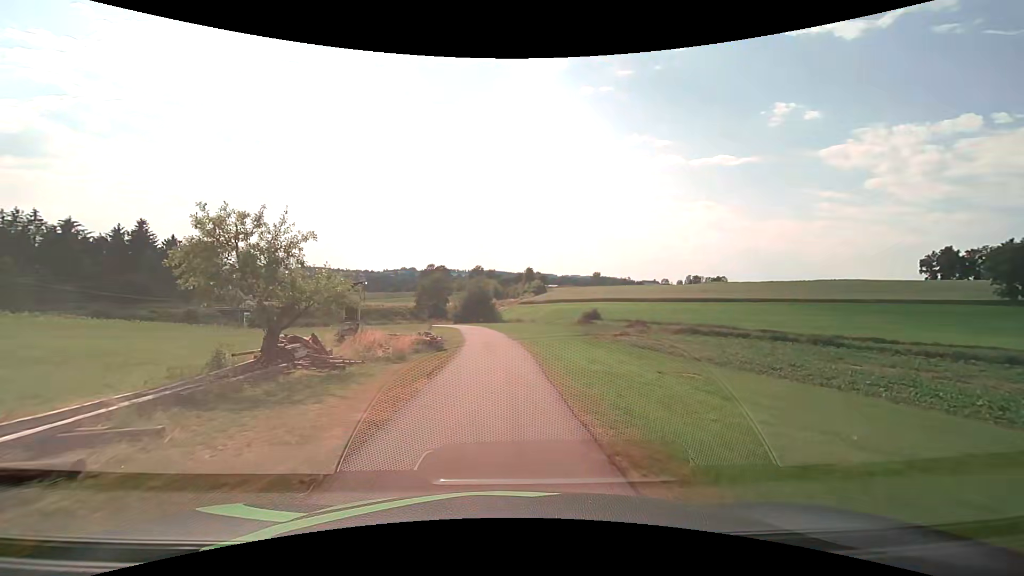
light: Day
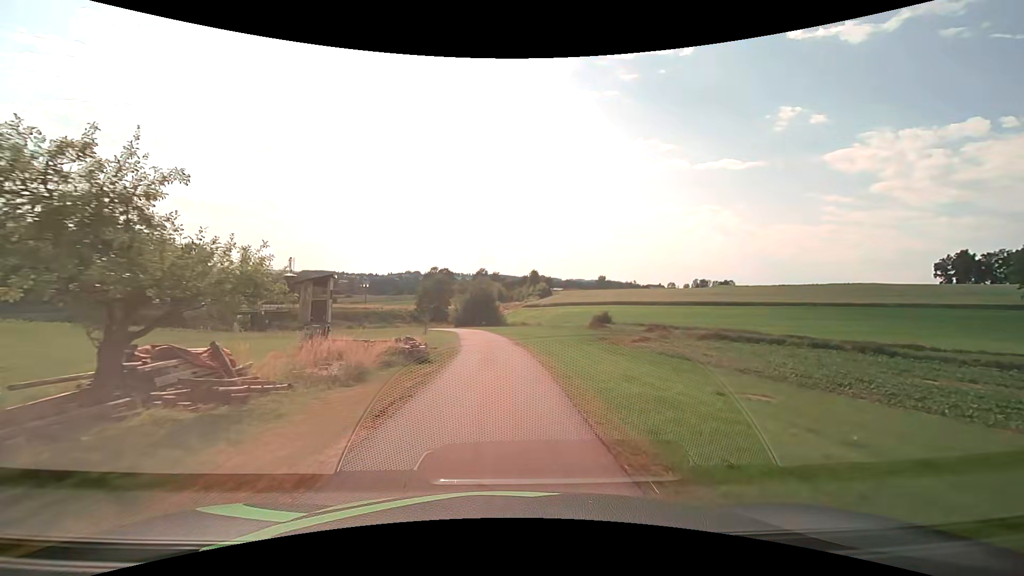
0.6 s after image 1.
(0.0, +5.5) m; 0°
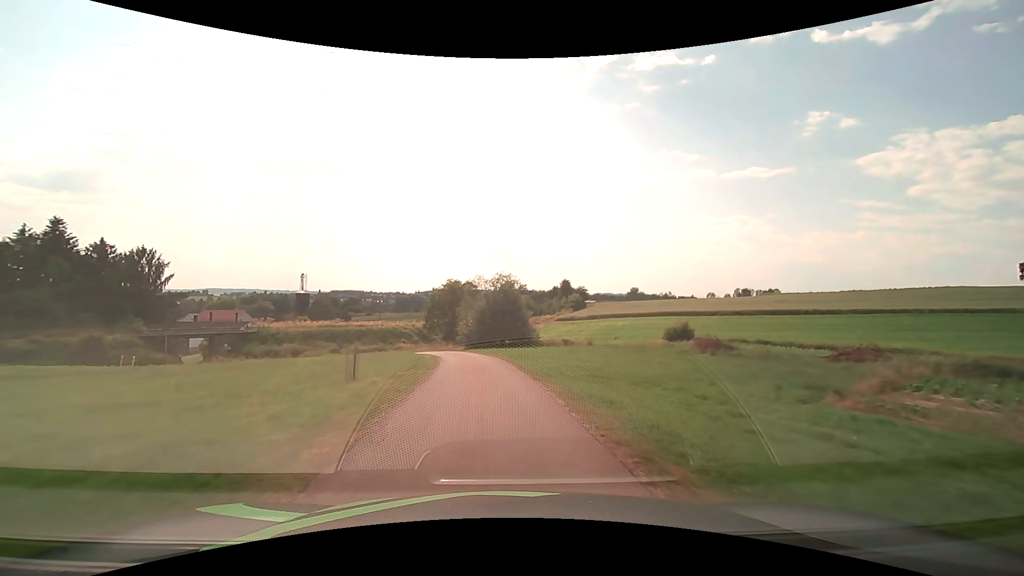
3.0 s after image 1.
(-0.5, +24.0) m; -3°
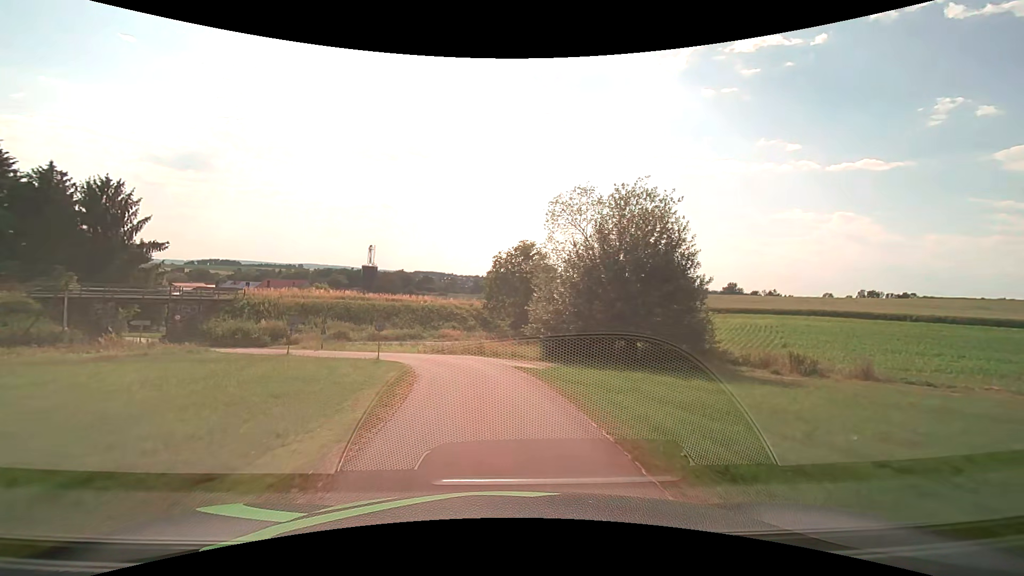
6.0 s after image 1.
(-2.6, +29.8) m; -9°
